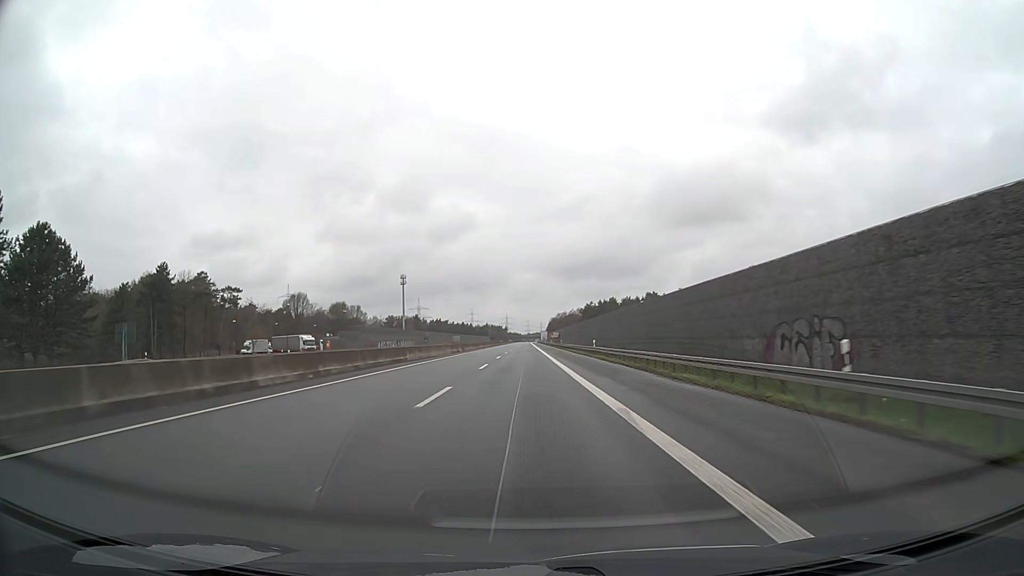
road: motorway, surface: asphalt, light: Day
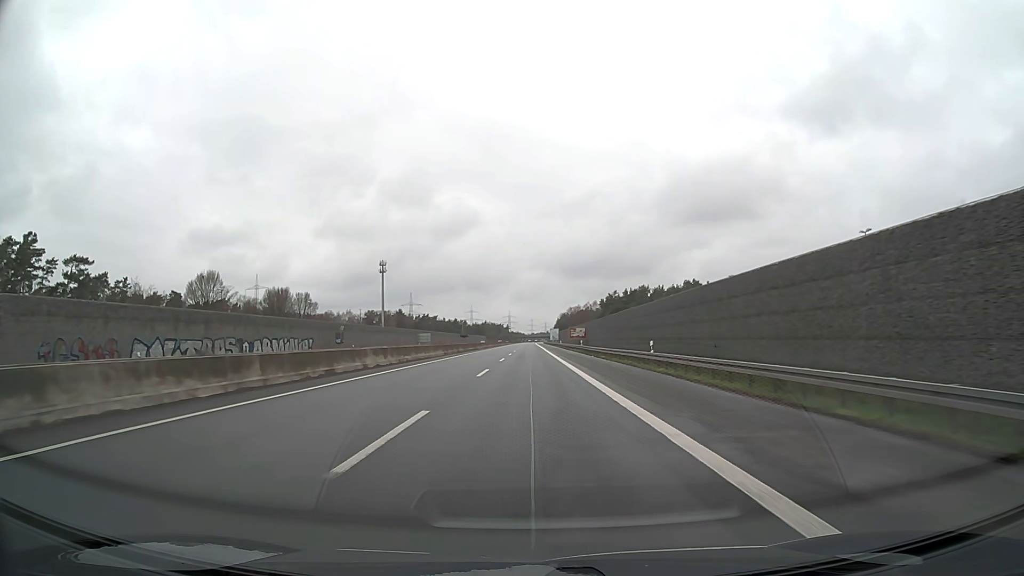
(-0.1, +78.9) m; 0°
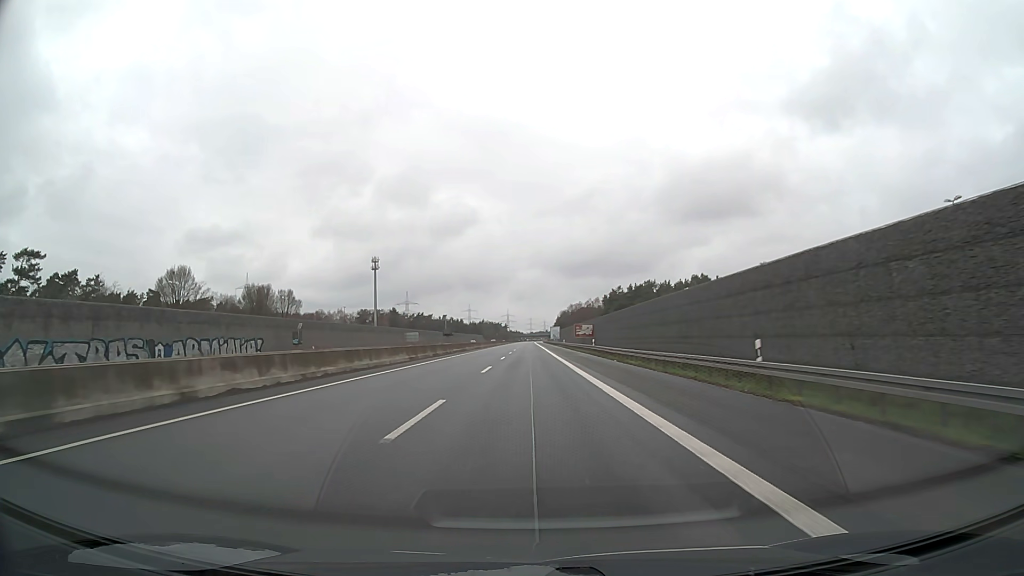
(0.0, +15.8) m; 0°
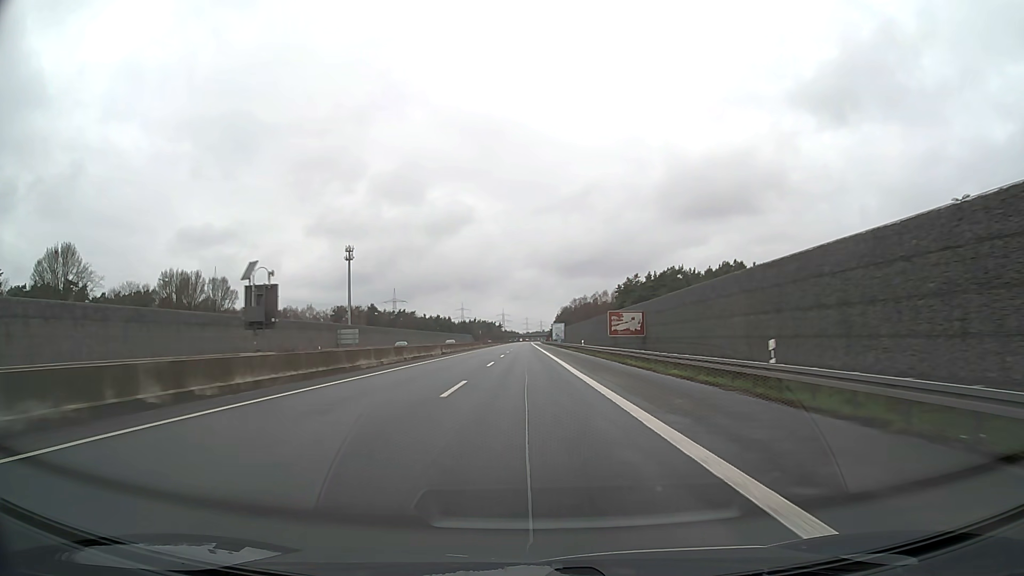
(+0.1, +47.4) m; 0°
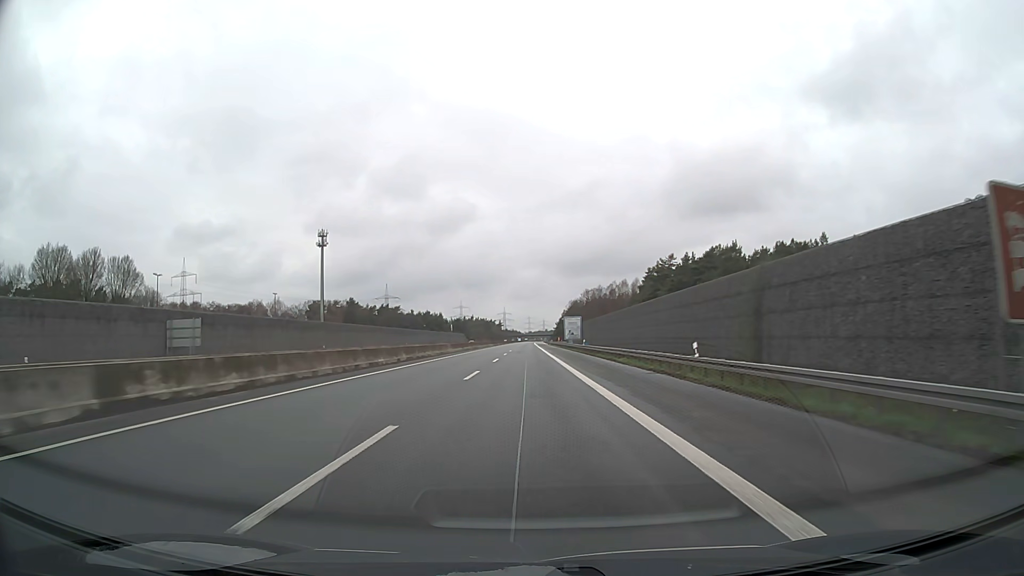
(0.0, +47.4) m; 0°
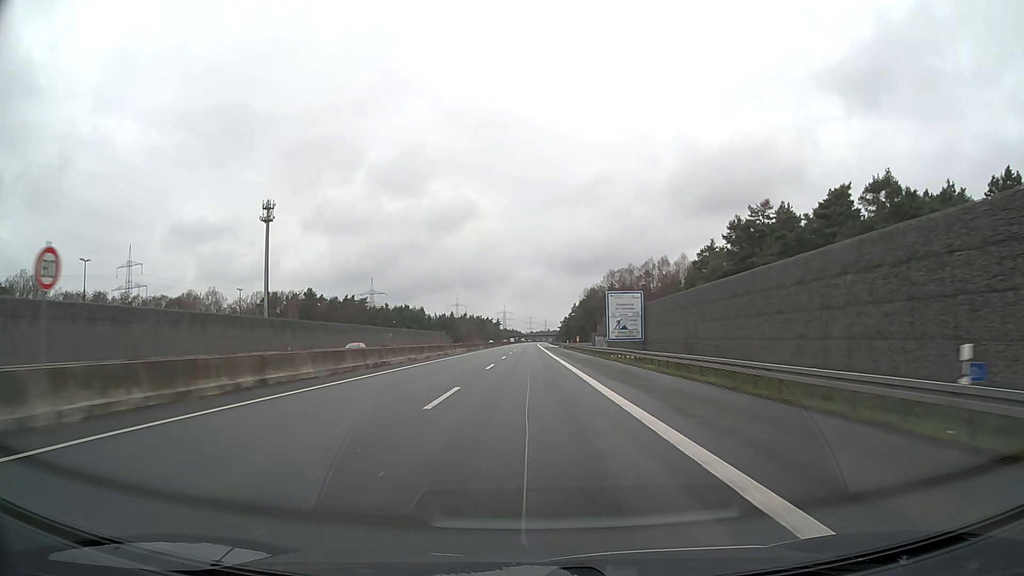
(-0.1, +63.2) m; 0°
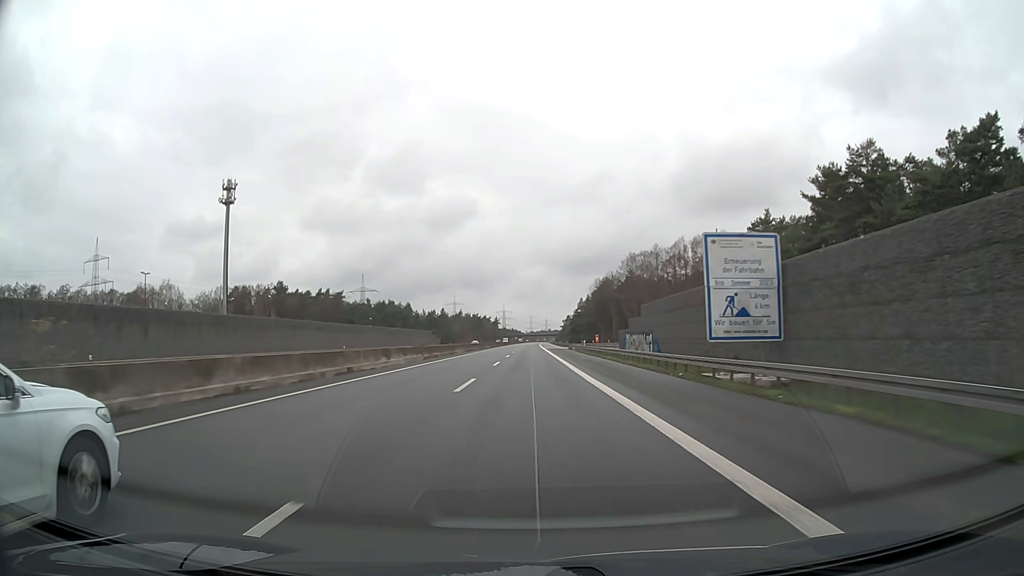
(0.0, +31.6) m; 0°
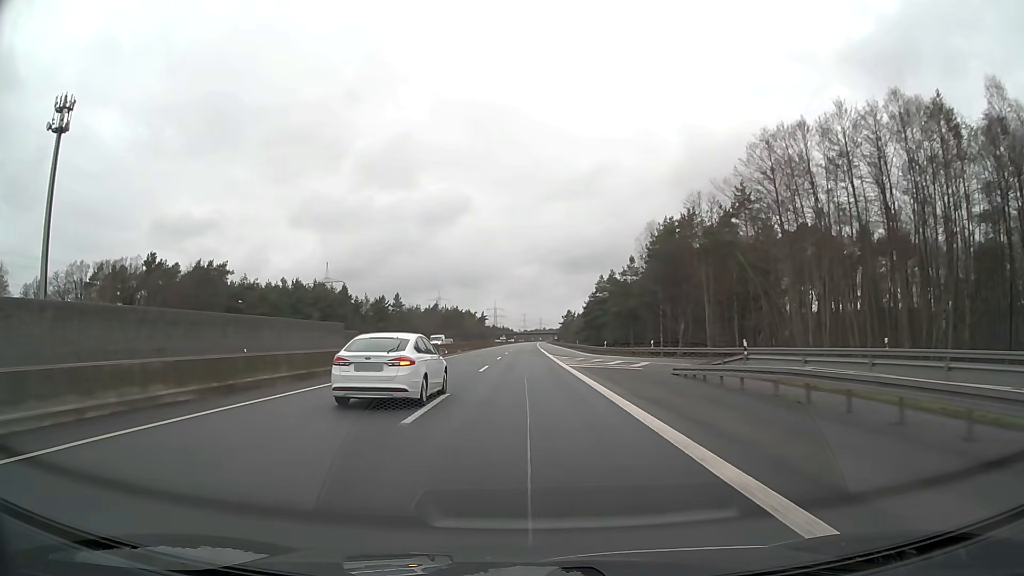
(+0.2, +79.1) m; +1°
(0, +10) (0, +20) (0, +30) (0, +40) (0, +50) (0, +60) (0, +70) (0, +80) (0, +90) (0, +100) m
